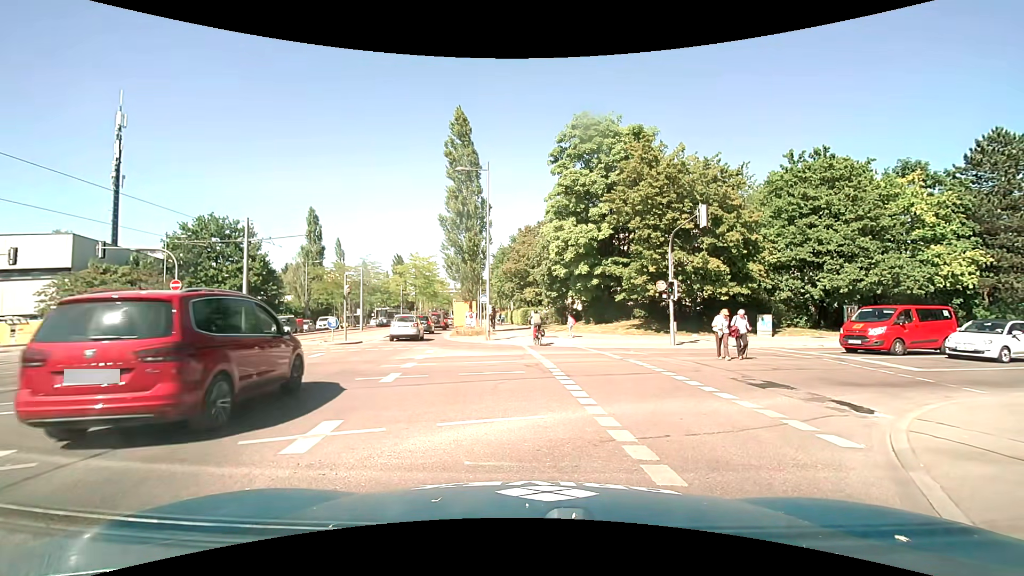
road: secondary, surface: asphalt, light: Day
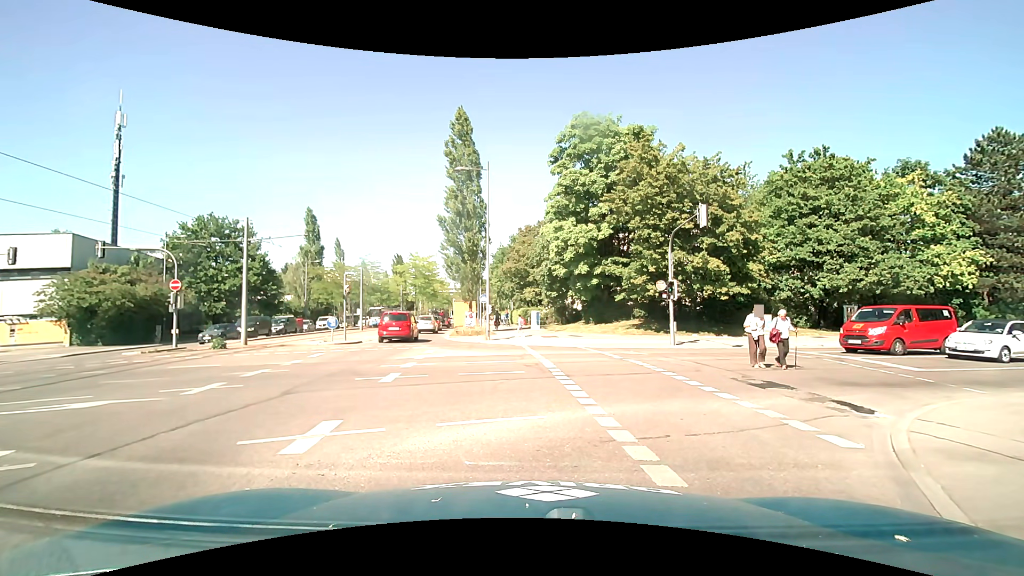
(0.0, +0.1) m; 0°
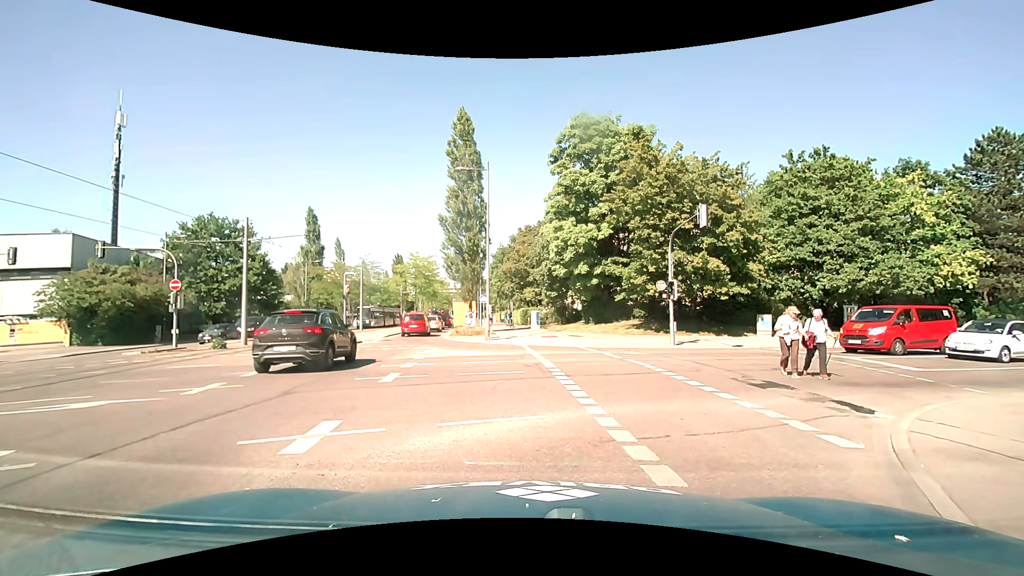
(0.0, 0.0) m; 0°
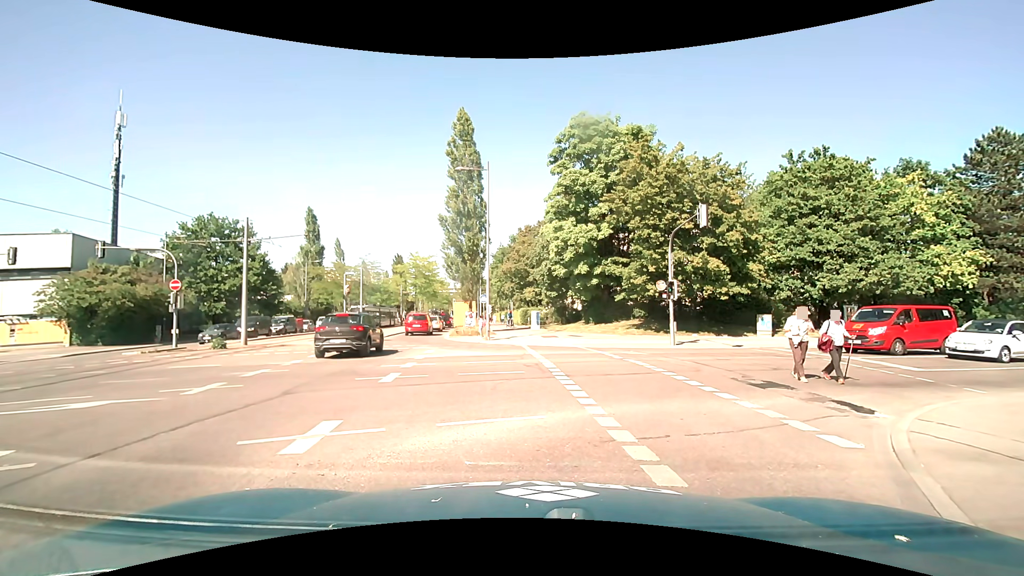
(0.0, 0.0) m; 0°
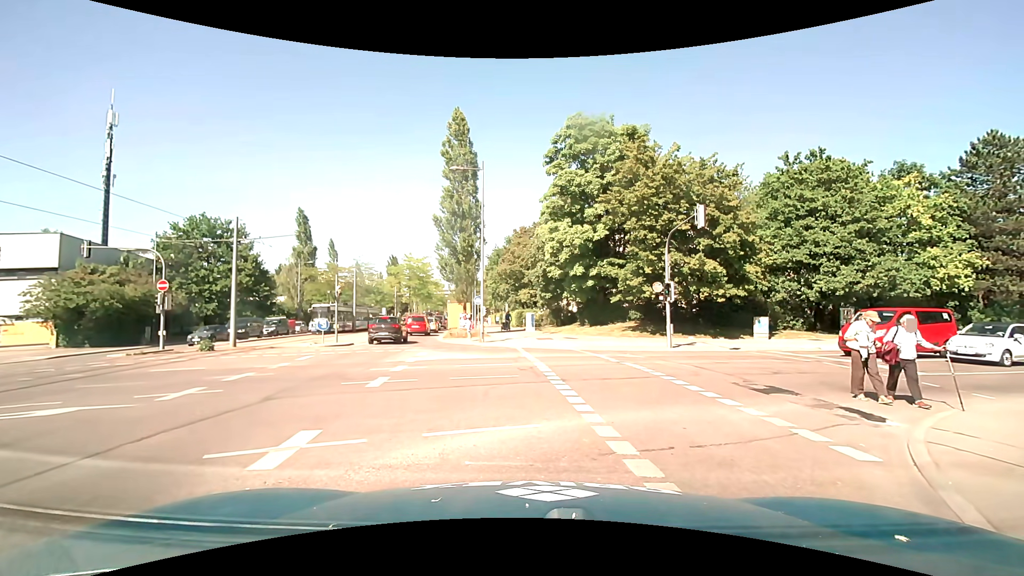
(0.0, +0.4) m; 0°
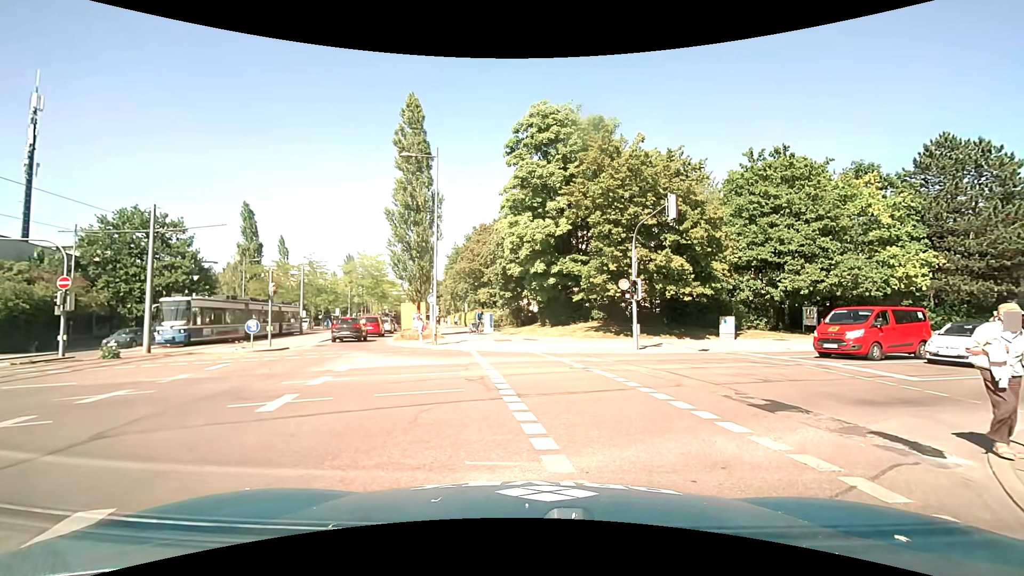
(+0.1, +2.3) m; +6°
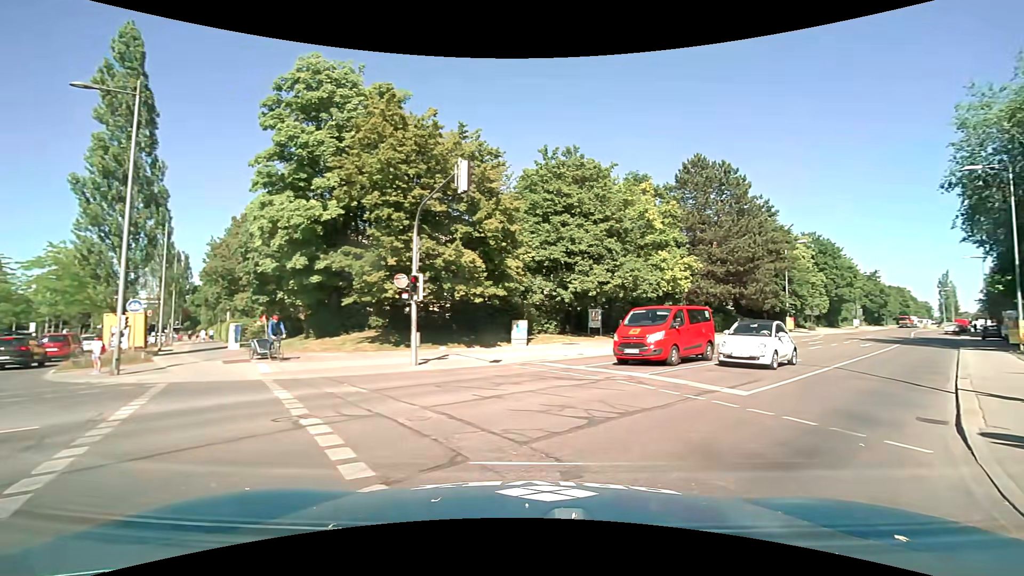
(+1.1, +5.5) m; +24°
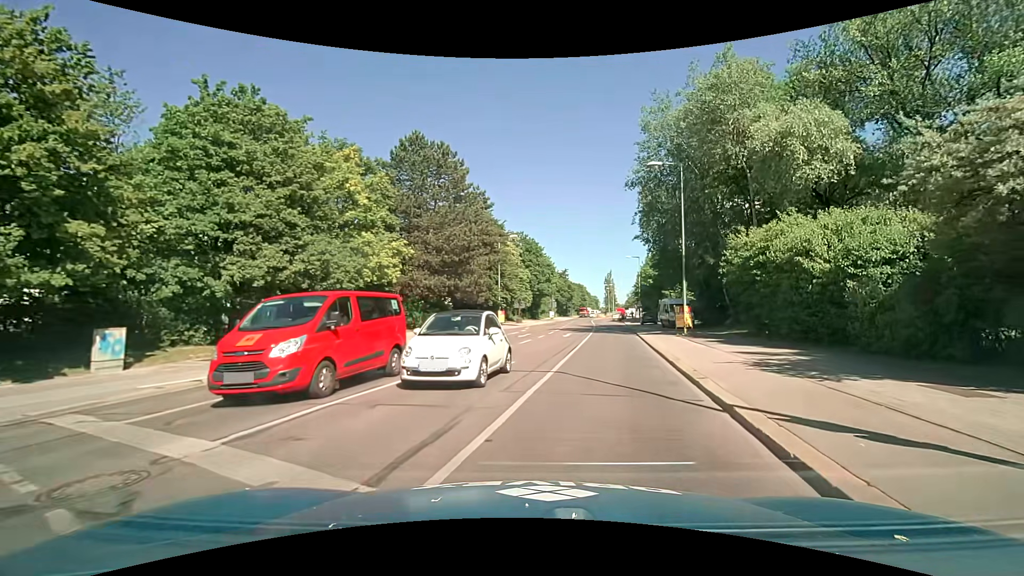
(+2.4, +7.3) m; +29°
